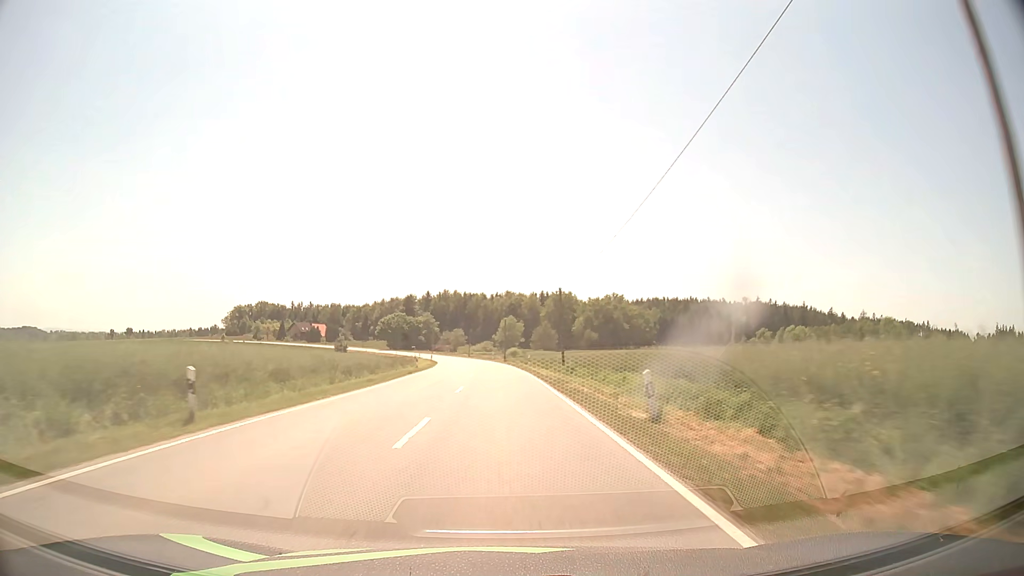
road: secondary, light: Day
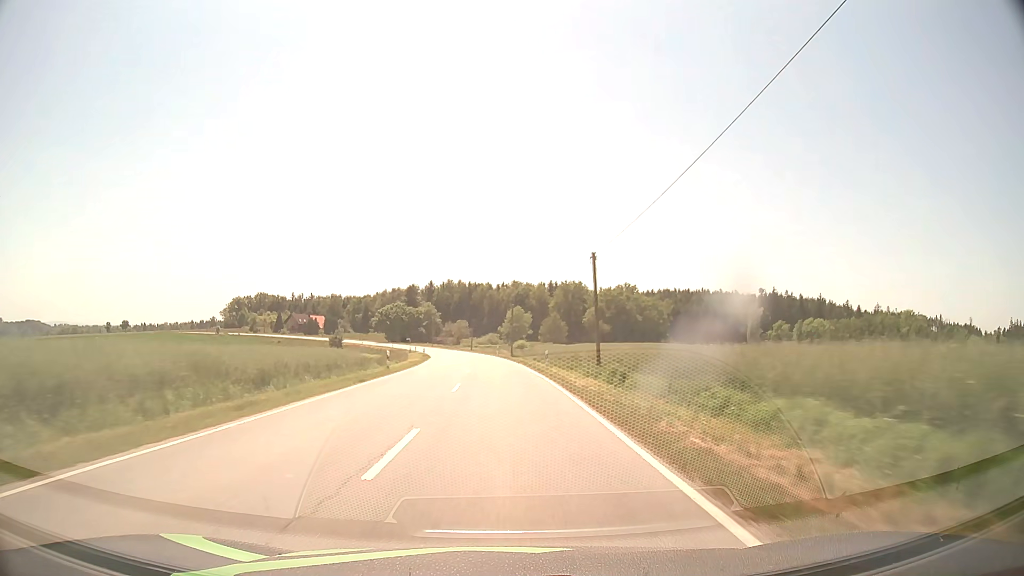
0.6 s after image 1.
(-0.1, +14.2) m; -1°
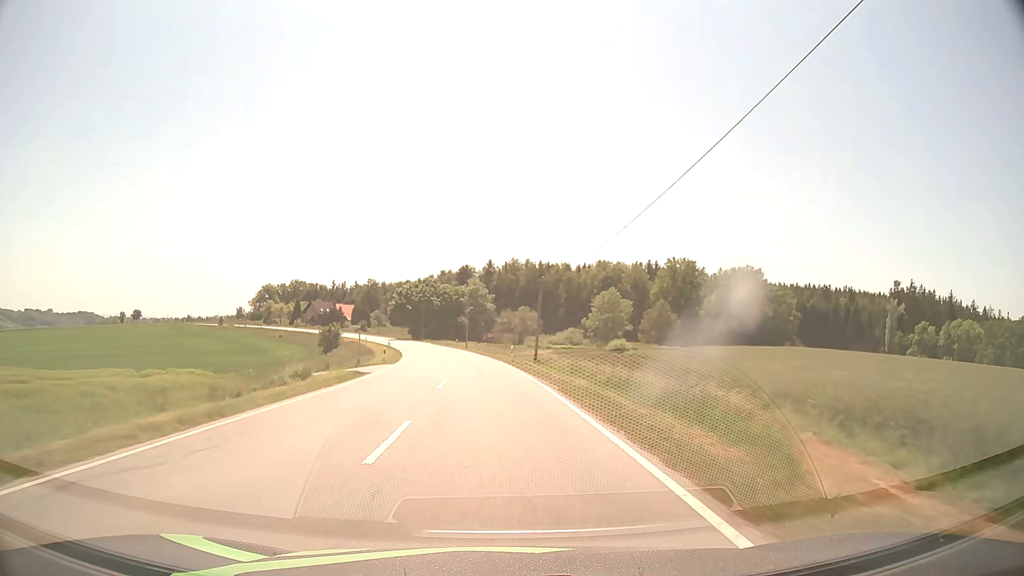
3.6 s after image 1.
(-2.9, +71.2) m; -6°
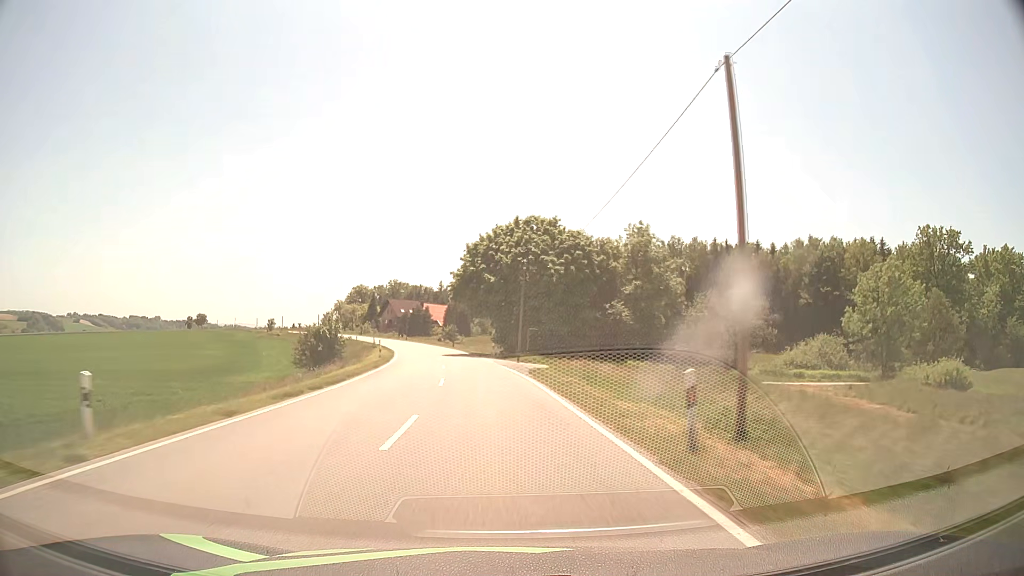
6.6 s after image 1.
(-6.2, +70.6) m; -11°
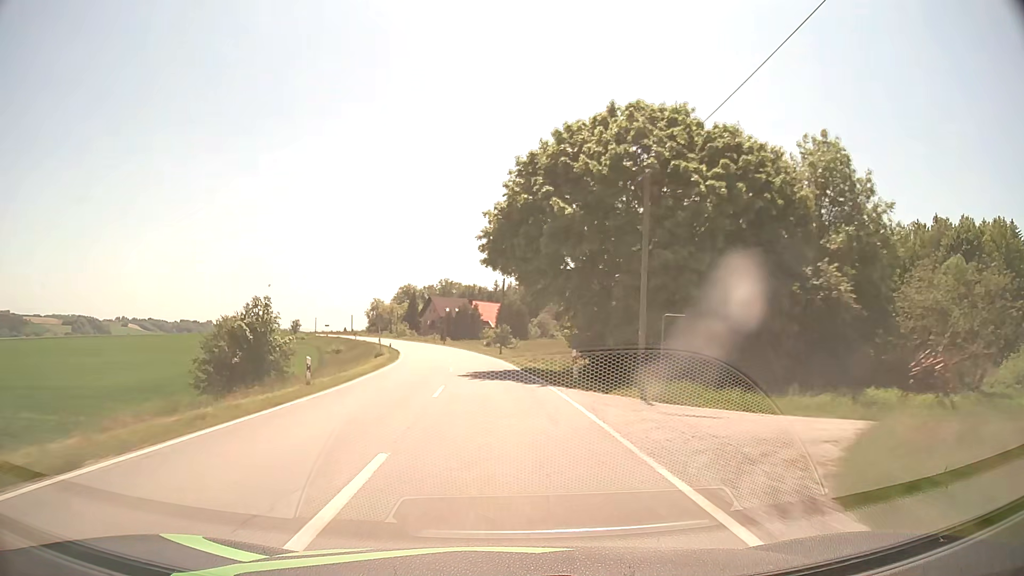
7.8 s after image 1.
(-1.2, +28.2) m; -5°
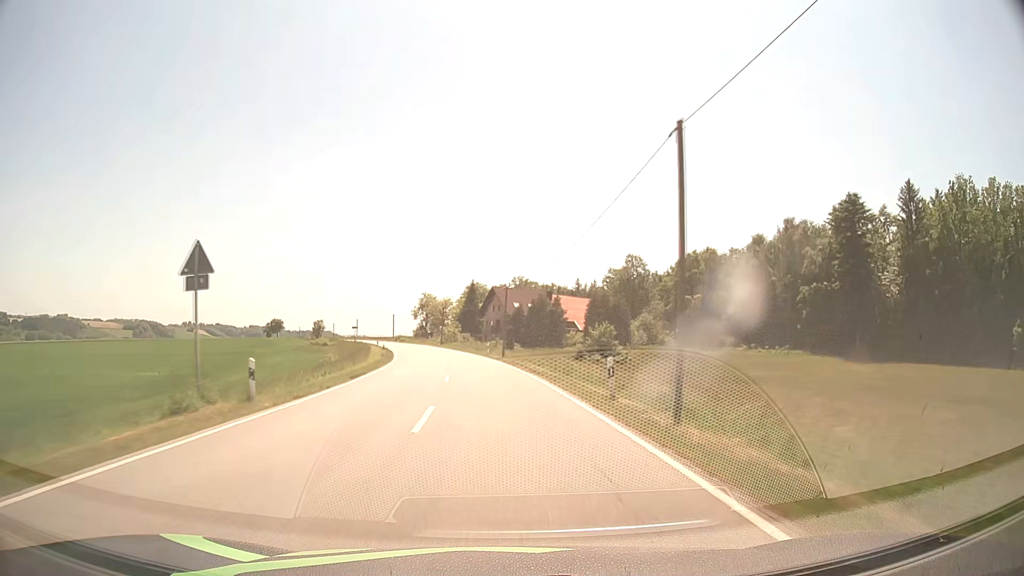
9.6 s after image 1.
(-2.5, +42.3) m; -7°
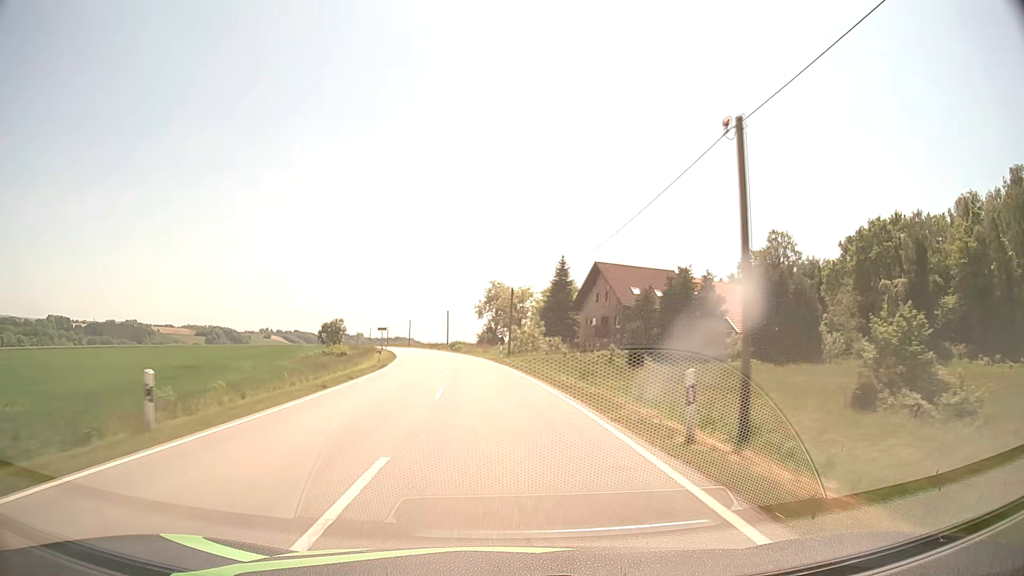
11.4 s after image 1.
(-2.6, +42.3) m; -7°
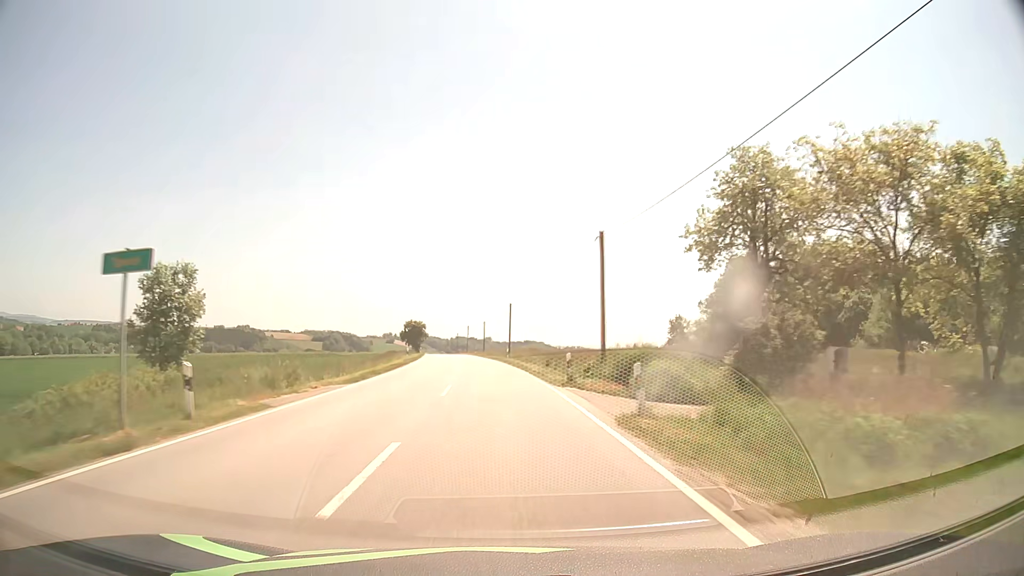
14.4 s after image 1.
(-7.0, +70.3) m; -11°
(0, +10) (0, +20) (-1, +30) (-2, +40) (-2, +50) (-3, +60) (-4, +70) (-5, +80) (-6, +90) (-8, +100) m
